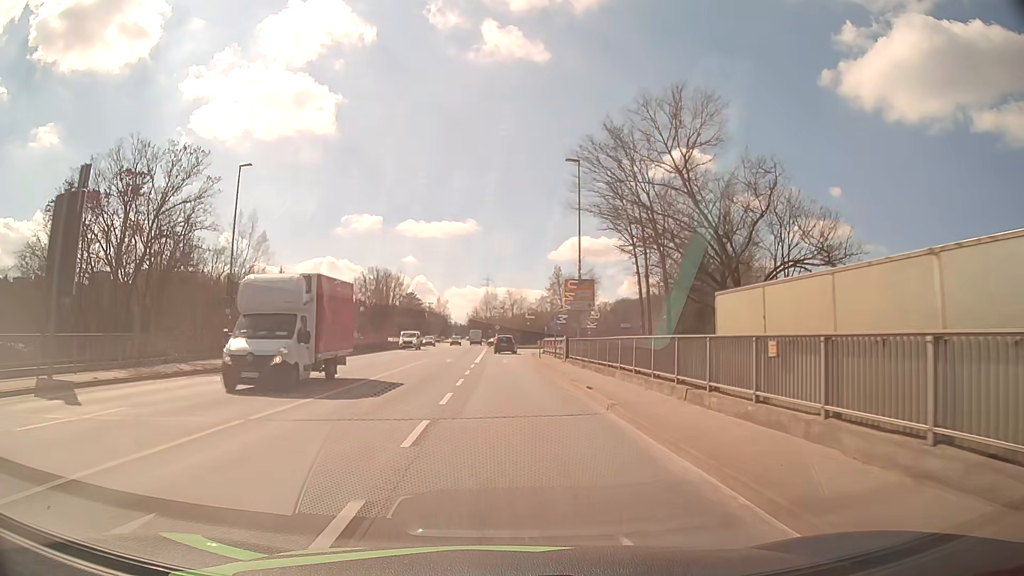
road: primary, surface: asphalt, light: Day
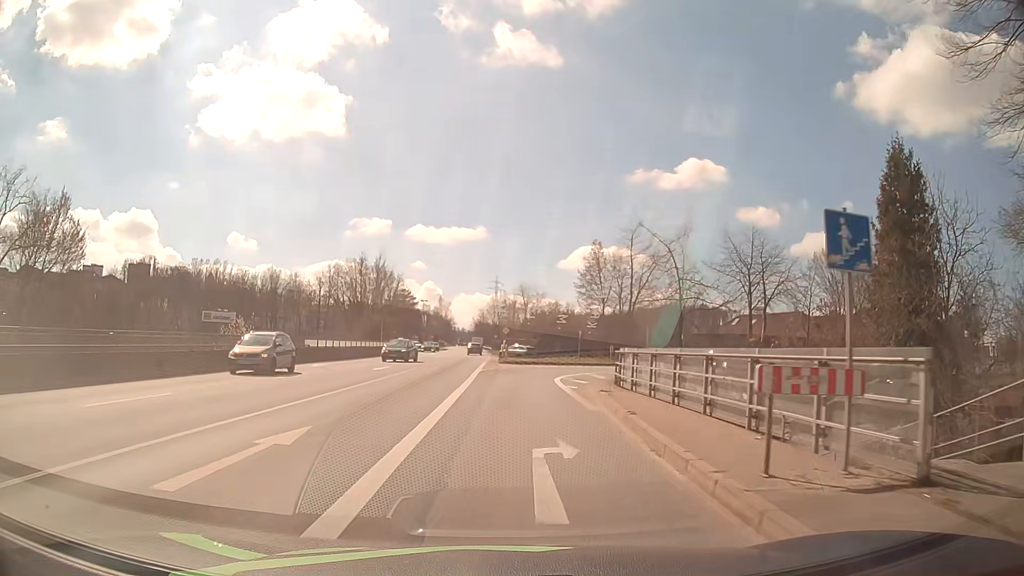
(-0.2, +33.4) m; -1°
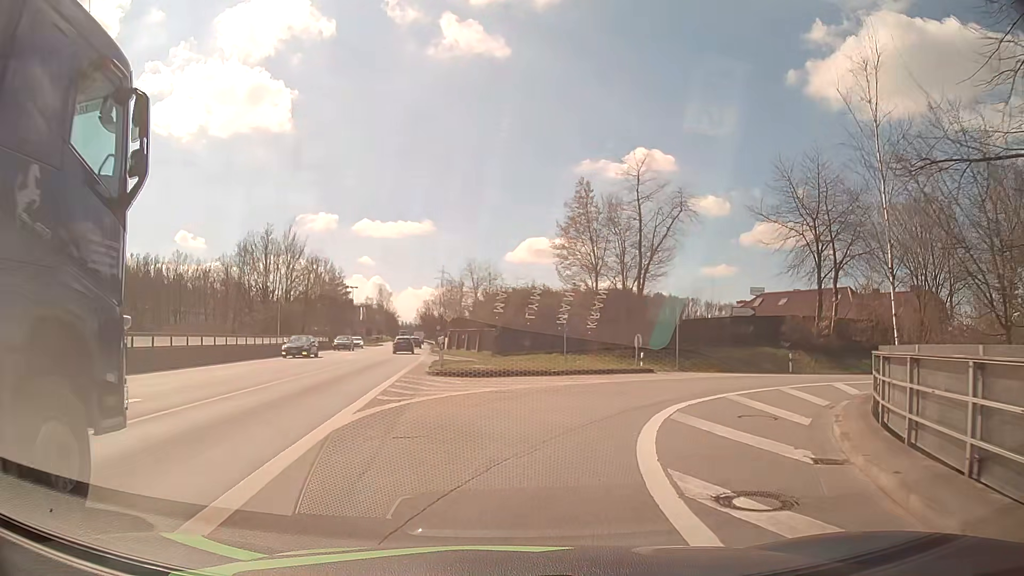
(+0.3, +23.3) m; +4°
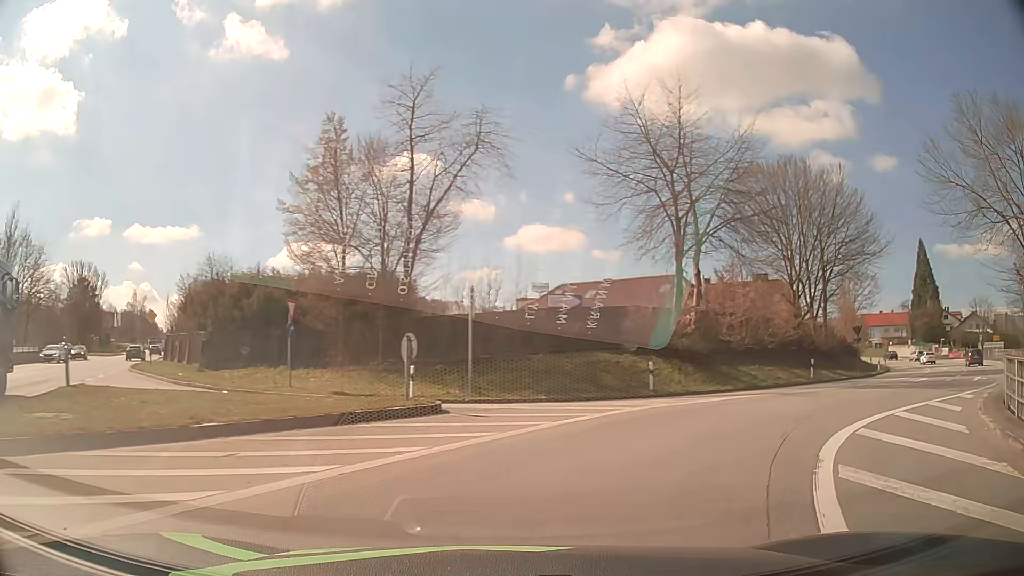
(+2.1, +14.1) m; +20°
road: primary_link
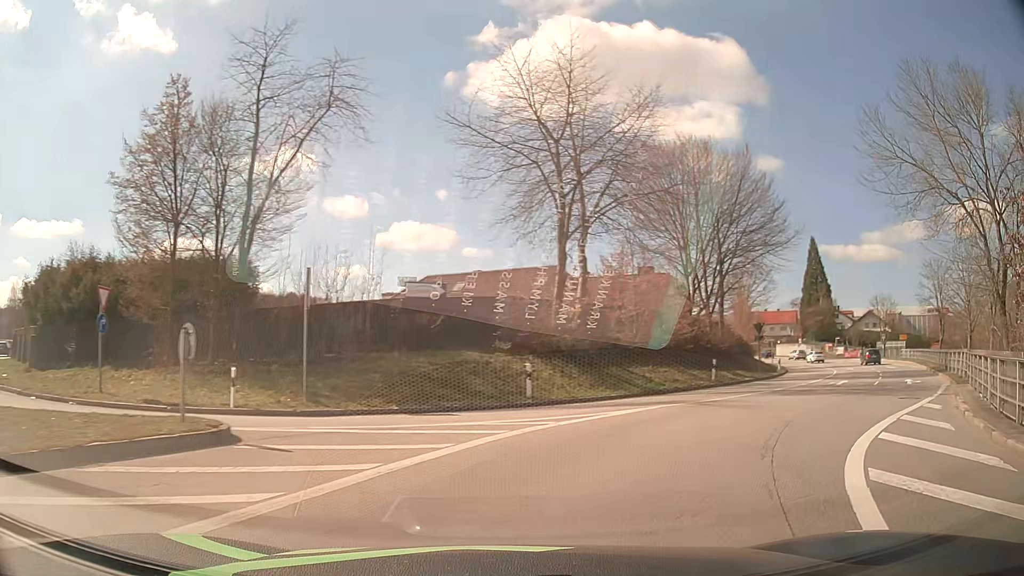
(+0.4, +4.5) m; +11°
